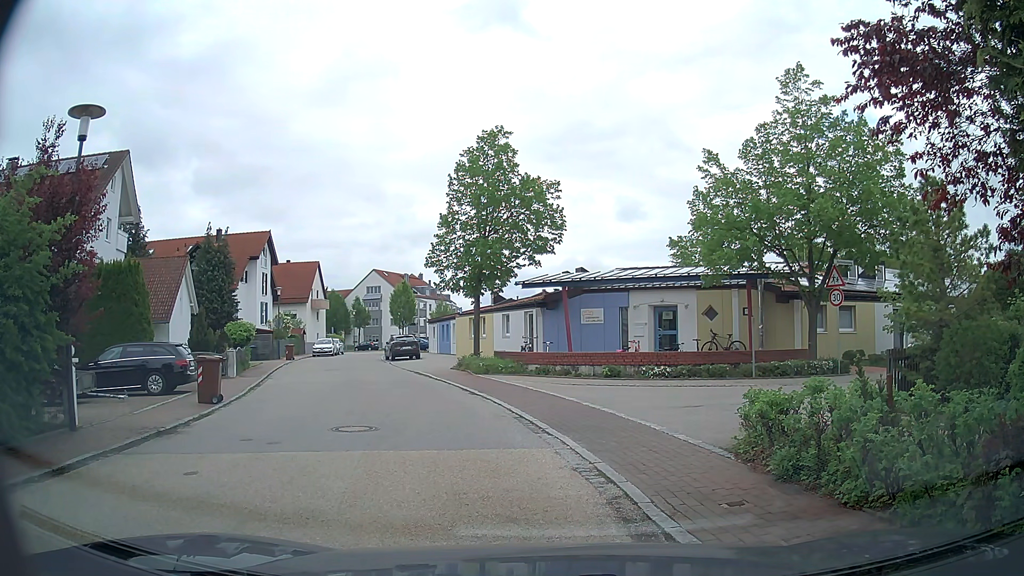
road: residential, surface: asphalt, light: Day
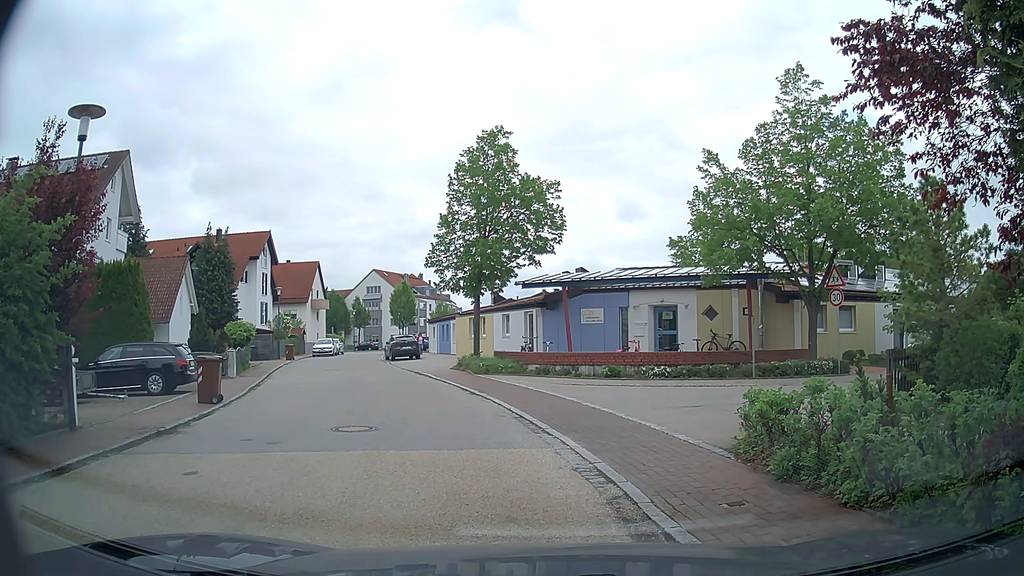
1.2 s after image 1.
(0.0, 0.0) m; 0°
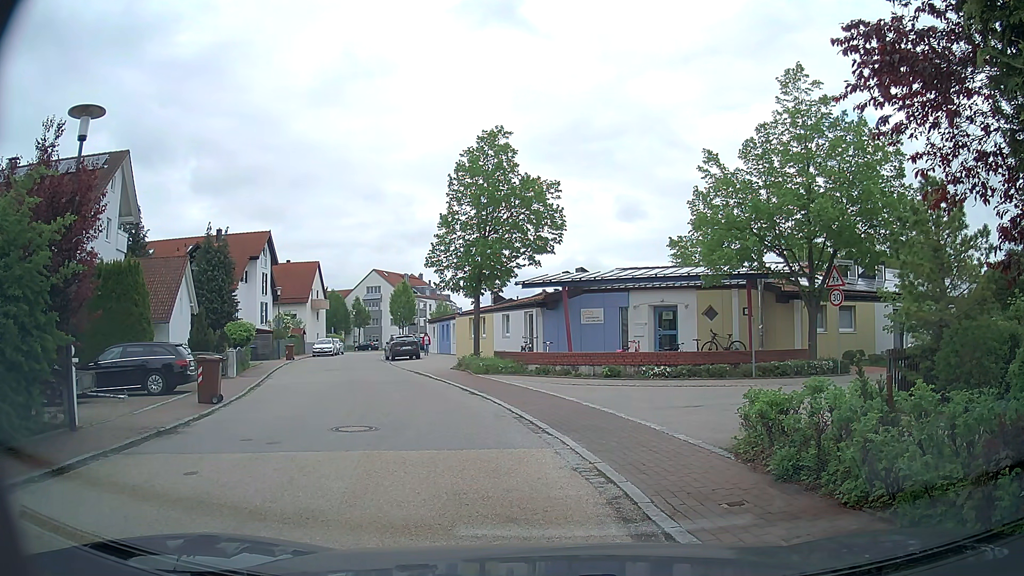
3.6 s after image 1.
(0.0, 0.0) m; 0°
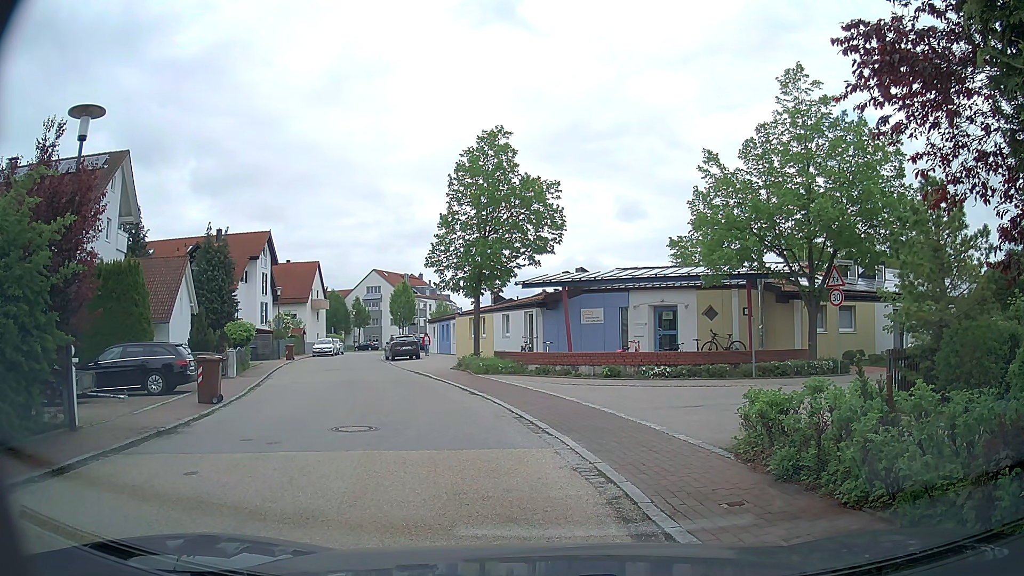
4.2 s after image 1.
(0.0, 0.0) m; 0°
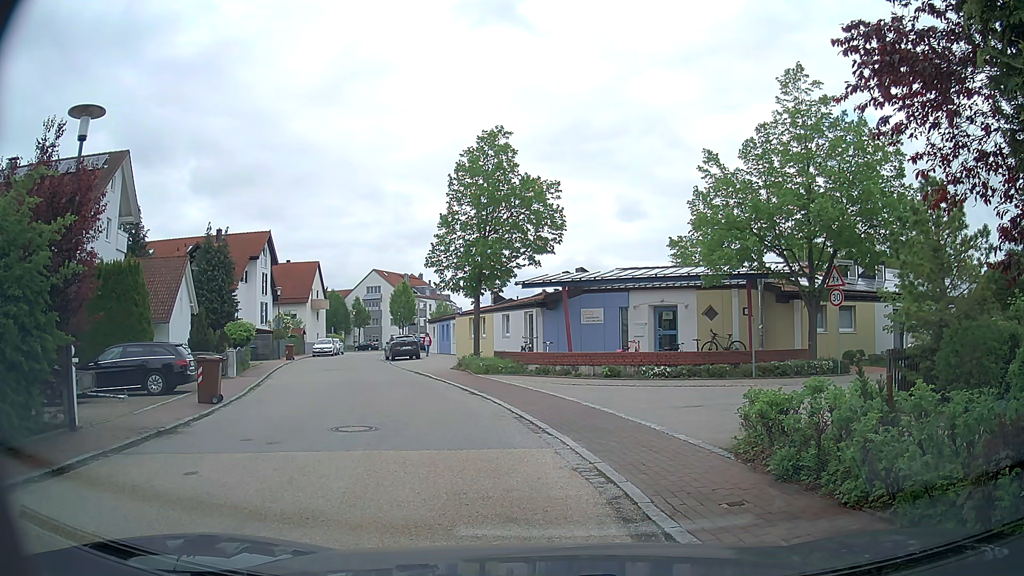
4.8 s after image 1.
(0.0, 0.0) m; 0°
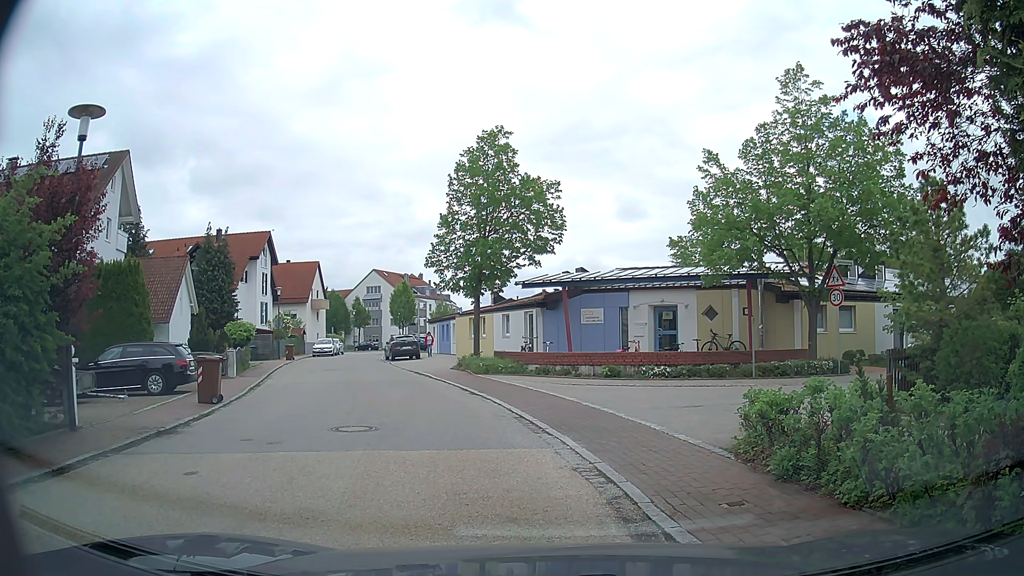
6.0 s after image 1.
(0.0, 0.0) m; 0°
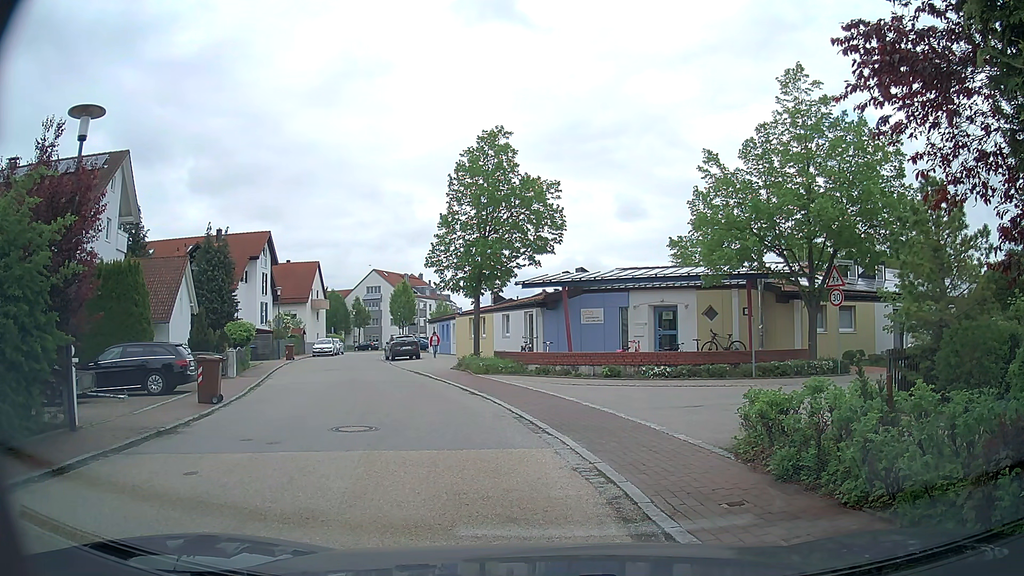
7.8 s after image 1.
(0.0, 0.0) m; 0°
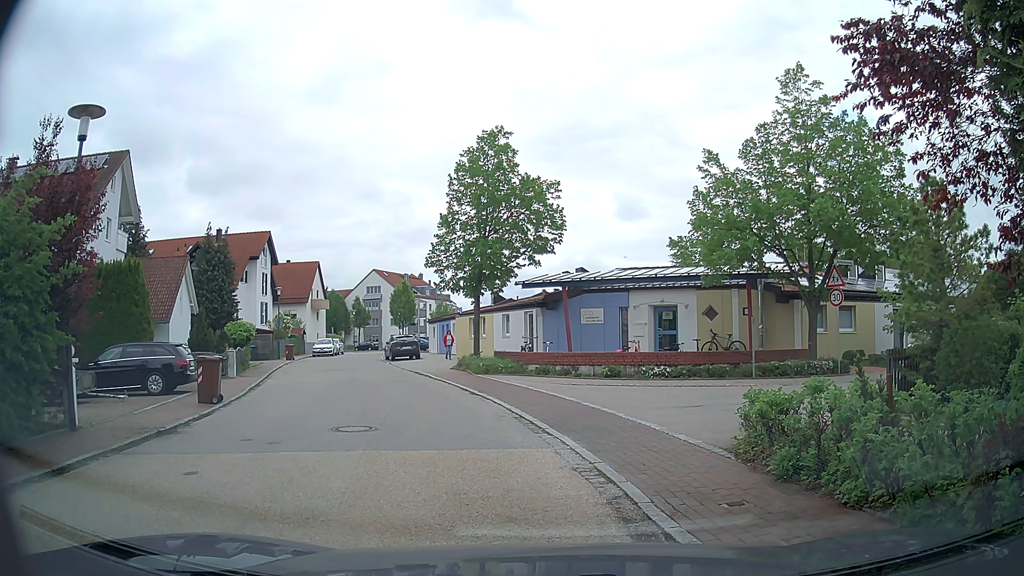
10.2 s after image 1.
(0.0, 0.0) m; 0°
